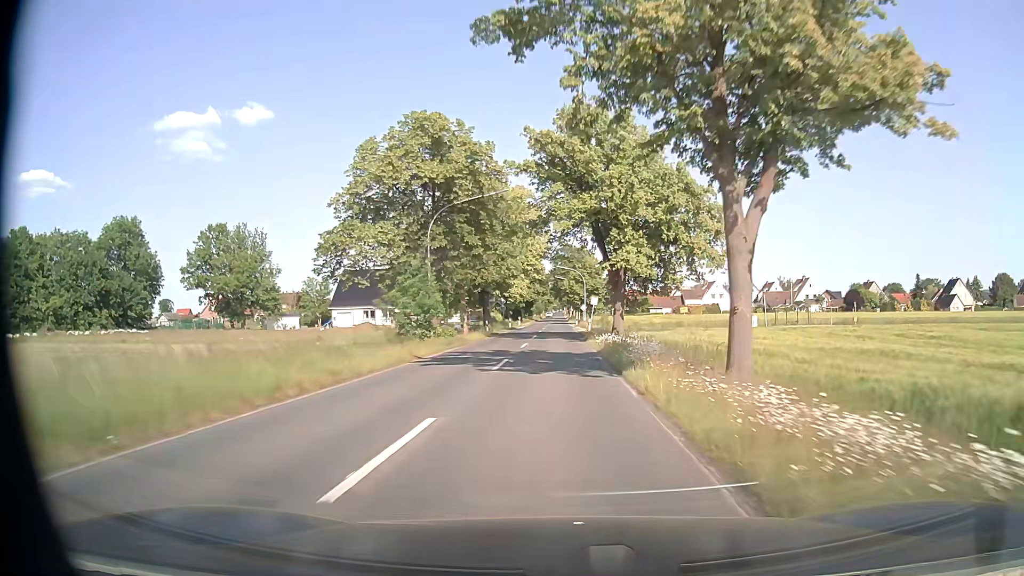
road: secondary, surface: asphalt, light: Day
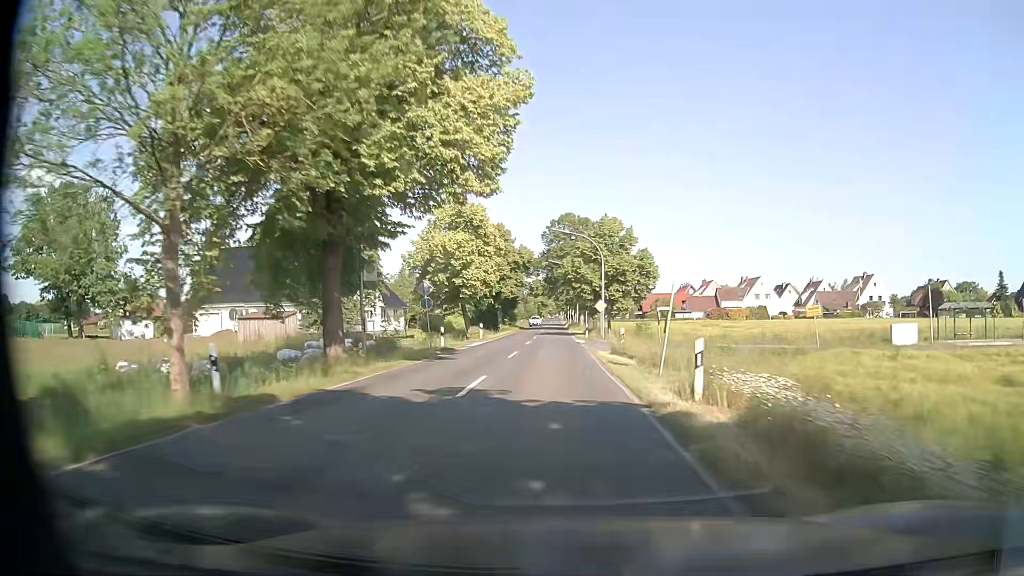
(+0.3, +41.6) m; +1°
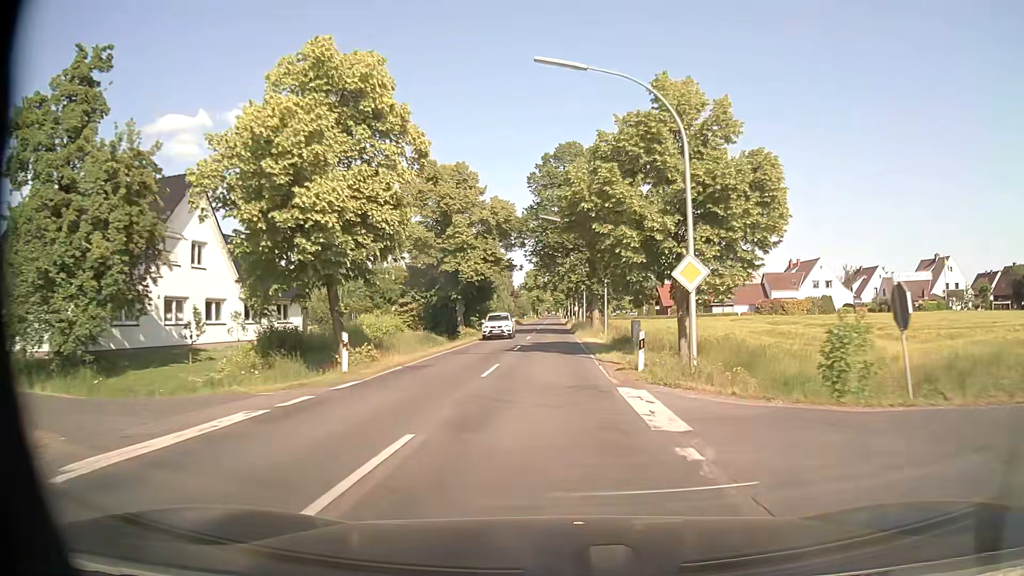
(-0.1, +32.0) m; 0°
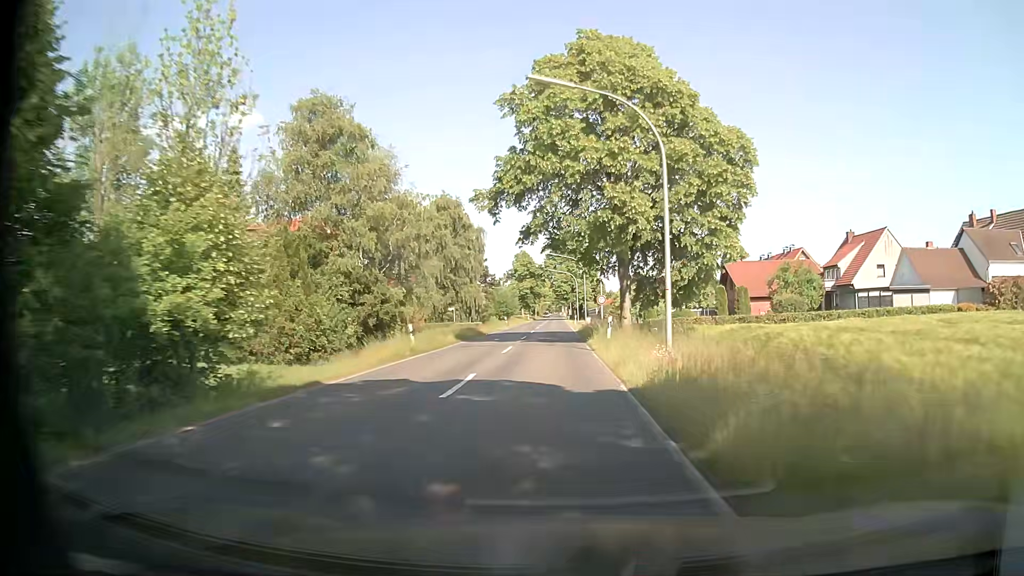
(+0.1, +53.6) m; 0°
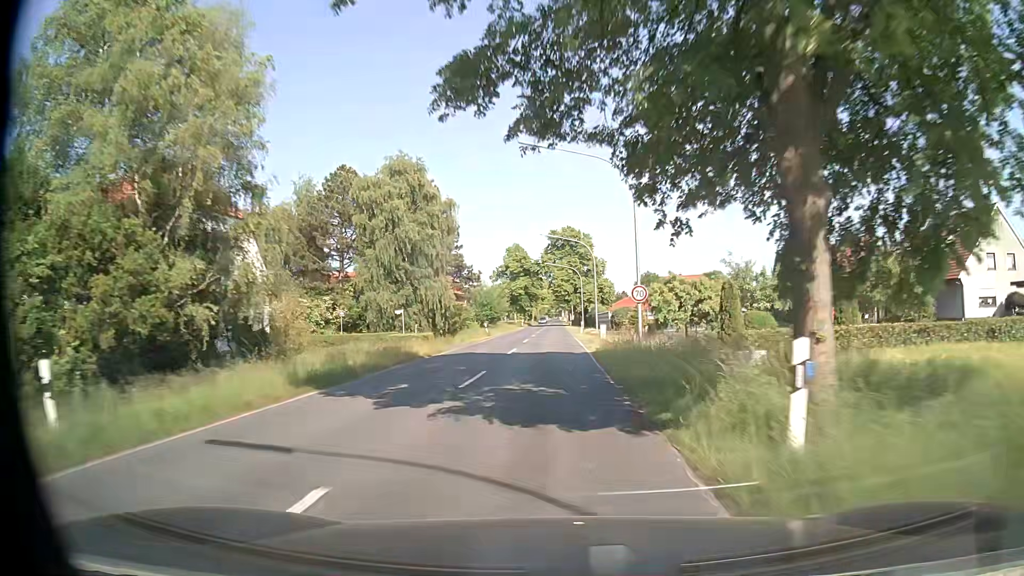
(-0.1, +21.3) m; -1°
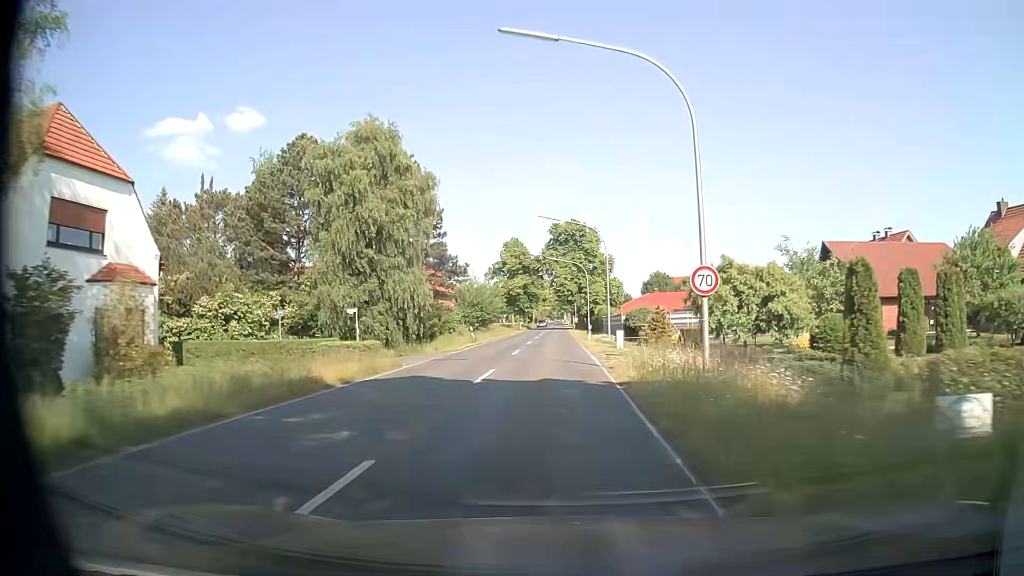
(0.0, +10.6) m; -1°
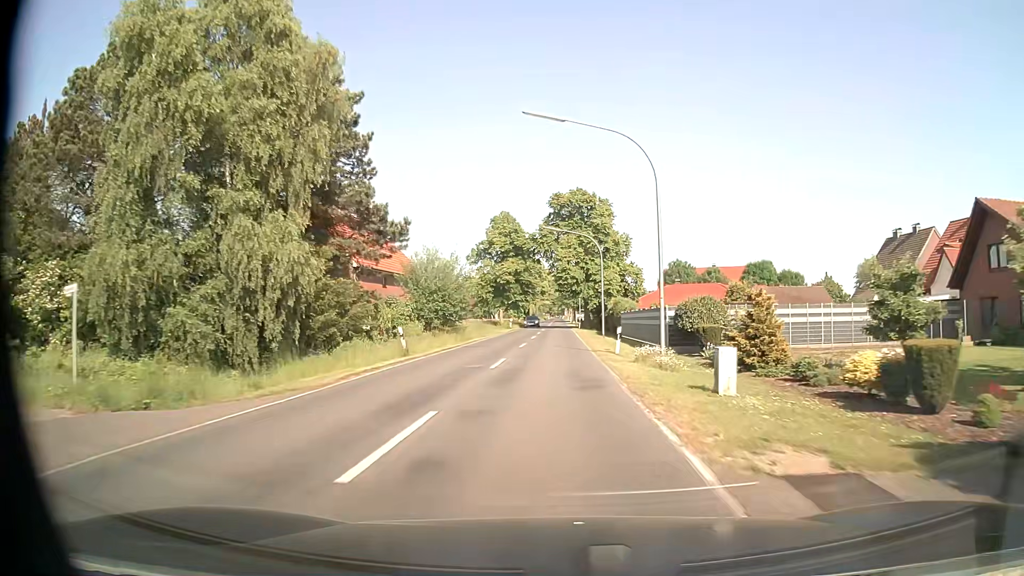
(+0.2, +21.1) m; +1°
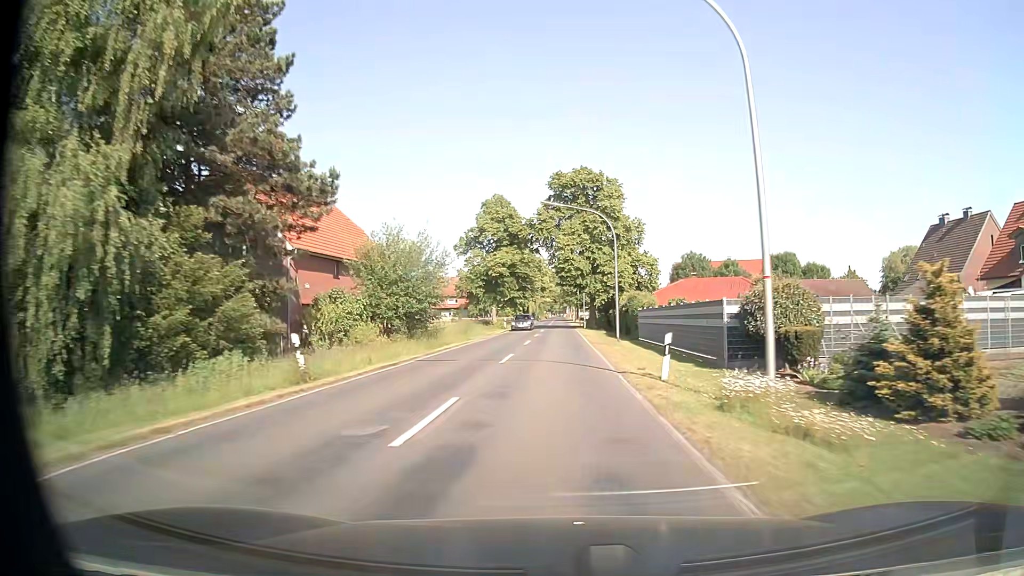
(0.0, +10.6) m; 0°
(0, +10) (0, +20) (0, +30) (0, +40) (0, +50) (0, +60) (0, +70) (0, +80) (0, +90) (0, +100) m
